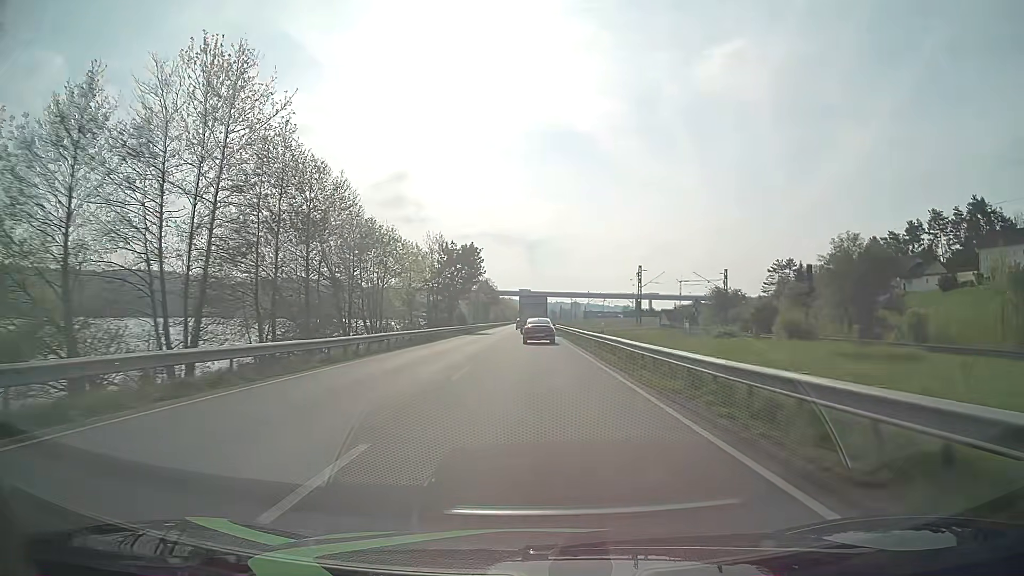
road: primary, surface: asphalt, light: Day
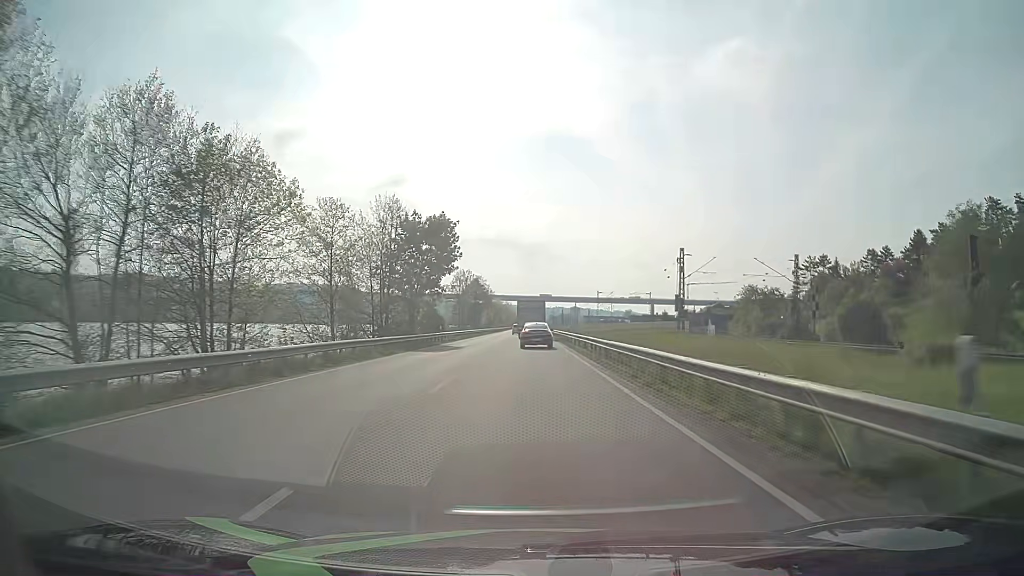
(0.0, +26.2) m; 0°
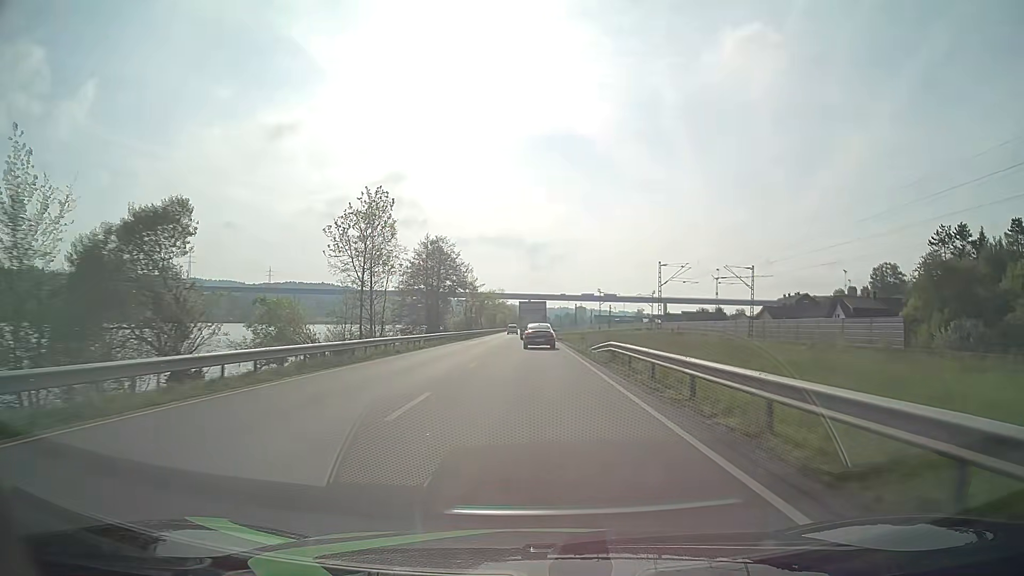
(-0.1, +64.5) m; 0°
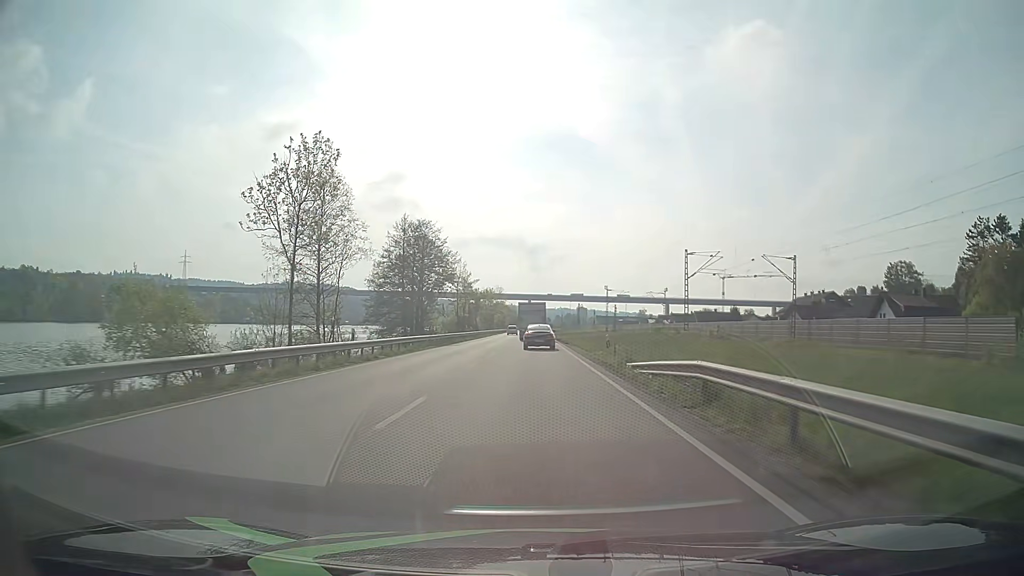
(0.0, +12.8) m; 0°
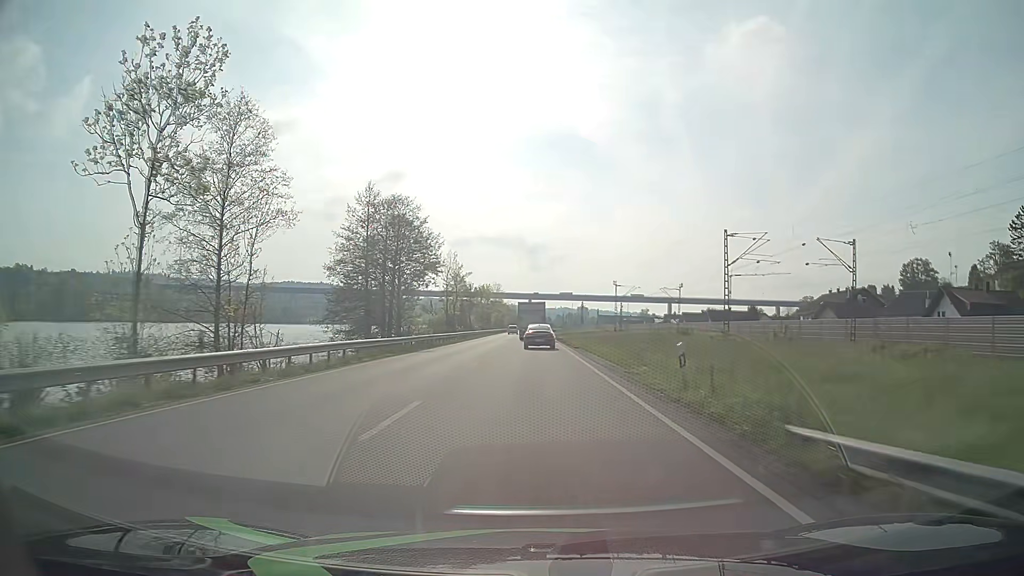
(0.0, +12.9) m; 0°
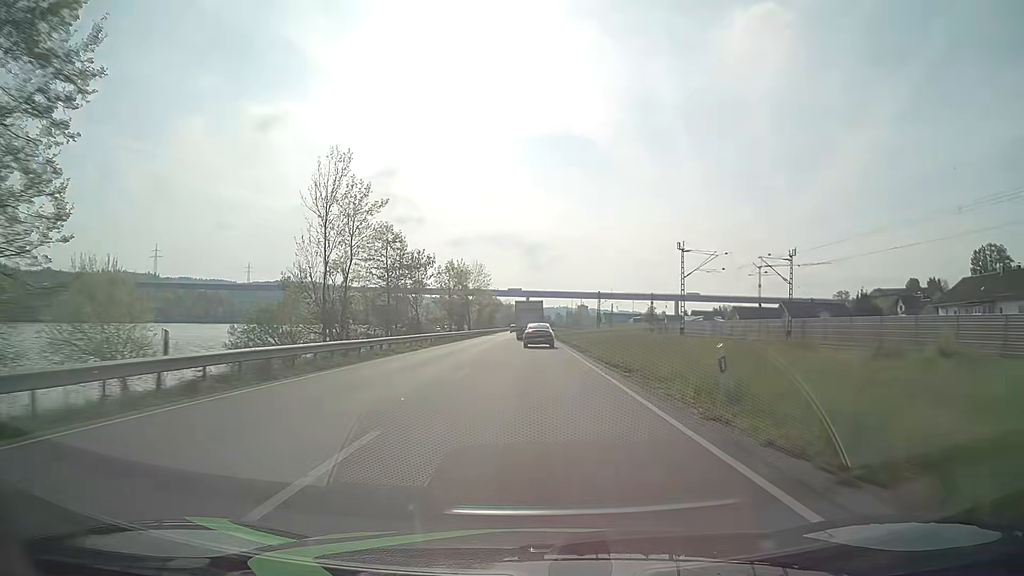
(+0.1, +51.9) m; 0°
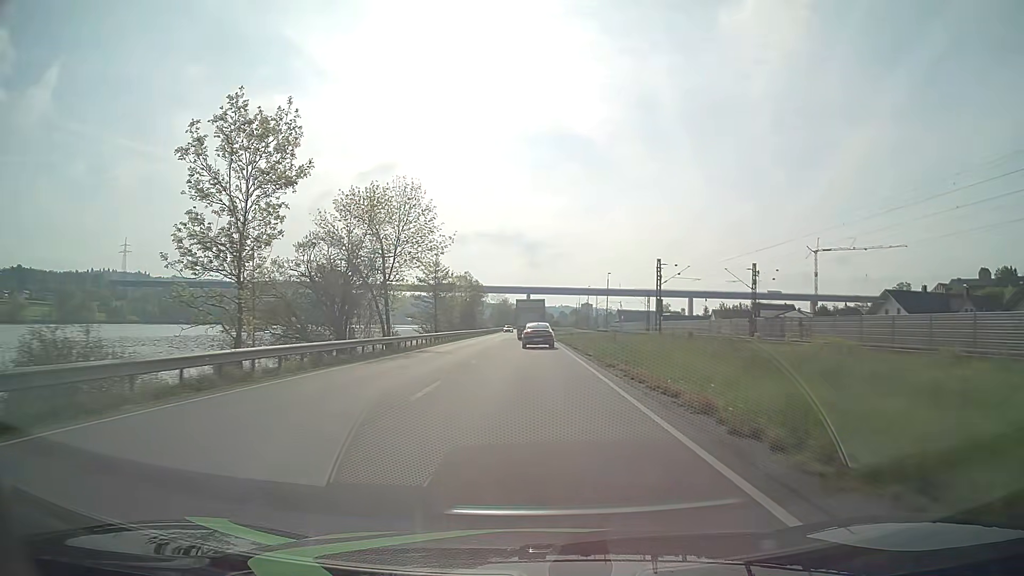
(-0.1, +65.0) m; 0°
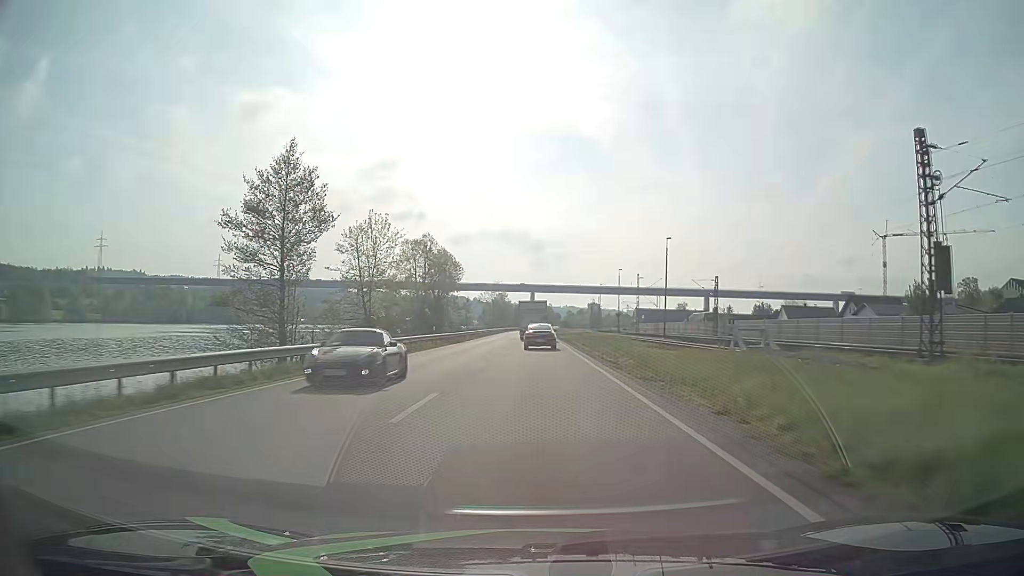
(-0.3, +51.0) m; -1°
(0, +10) (0, +20) (0, +30) (0, +40) (0, +50) (0, +60) (0, +70) (0, +80) (+1, +90) (+1, +100) m
